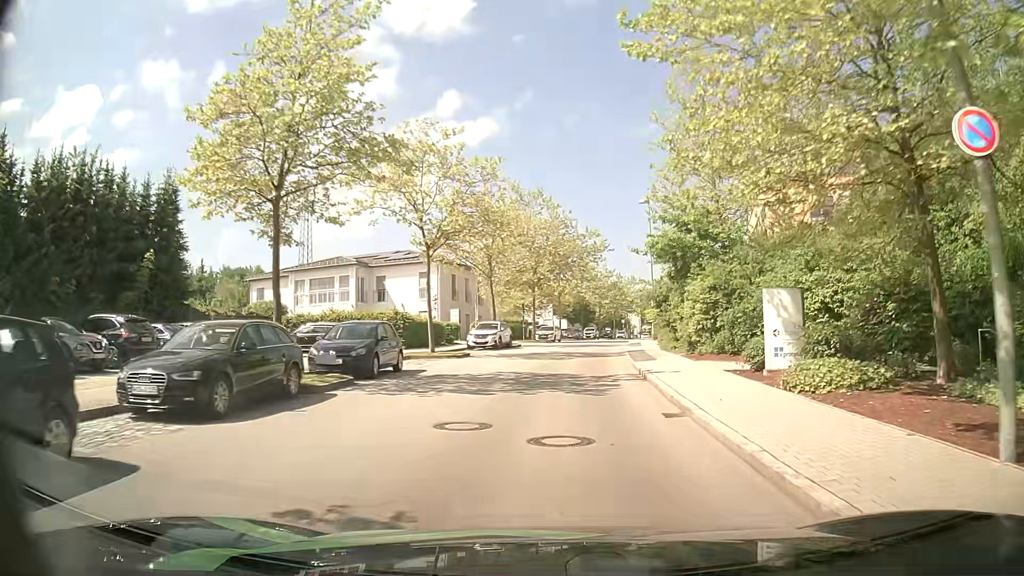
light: Day
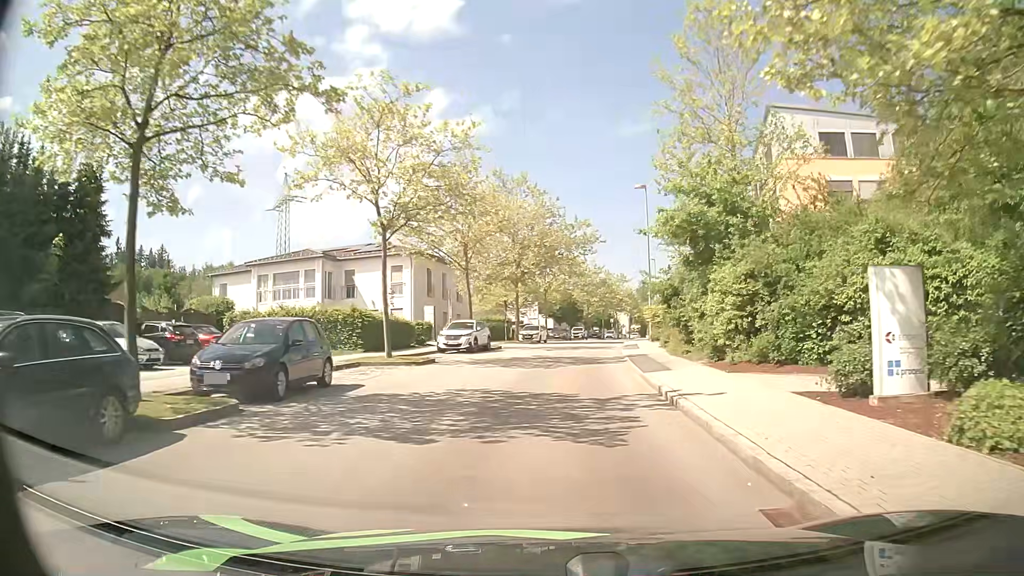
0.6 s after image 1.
(0.0, +5.4) m; +2°
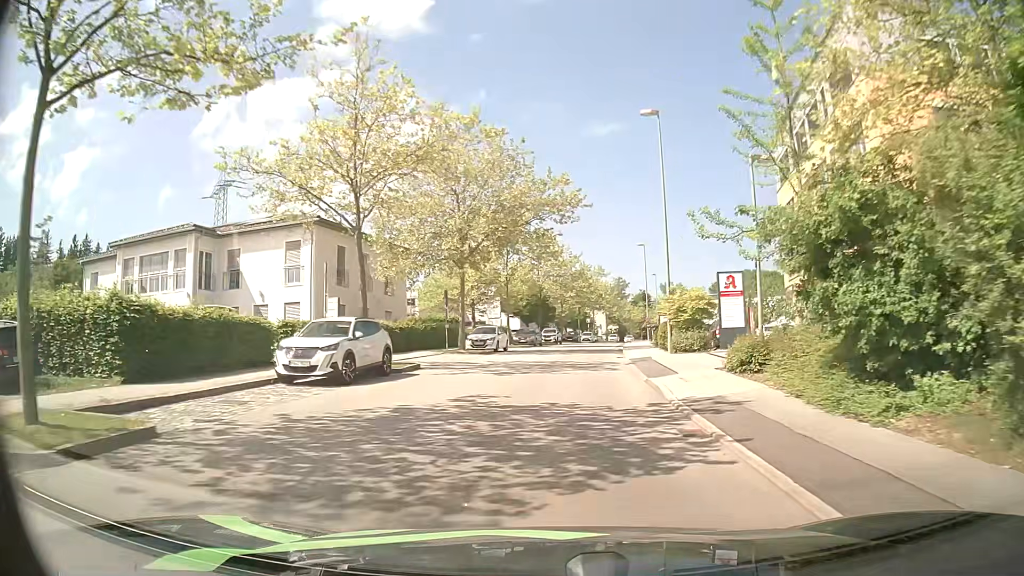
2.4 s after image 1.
(+0.2, +16.3) m; +2°
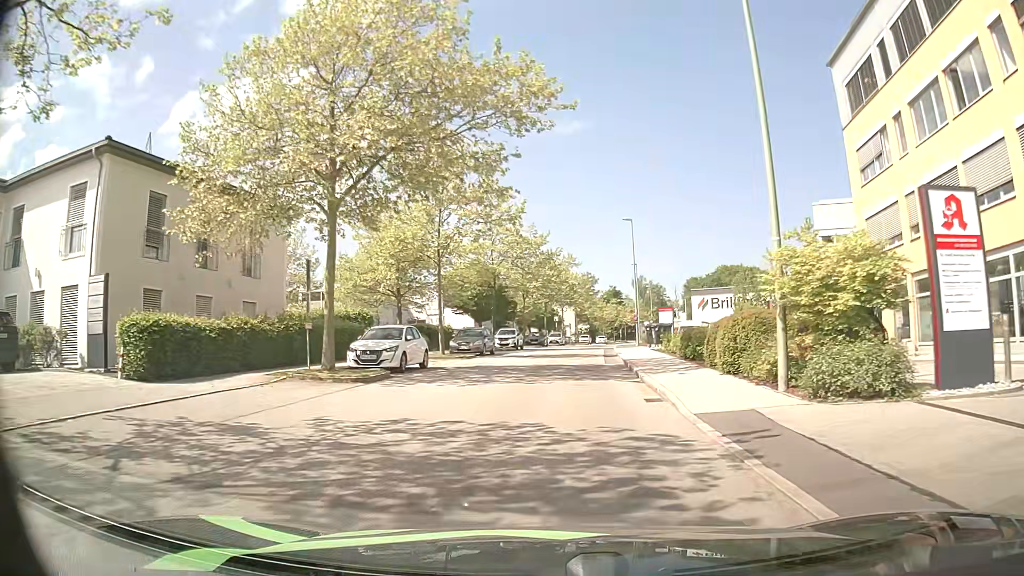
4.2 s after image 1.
(+0.4, +16.6) m; +3°
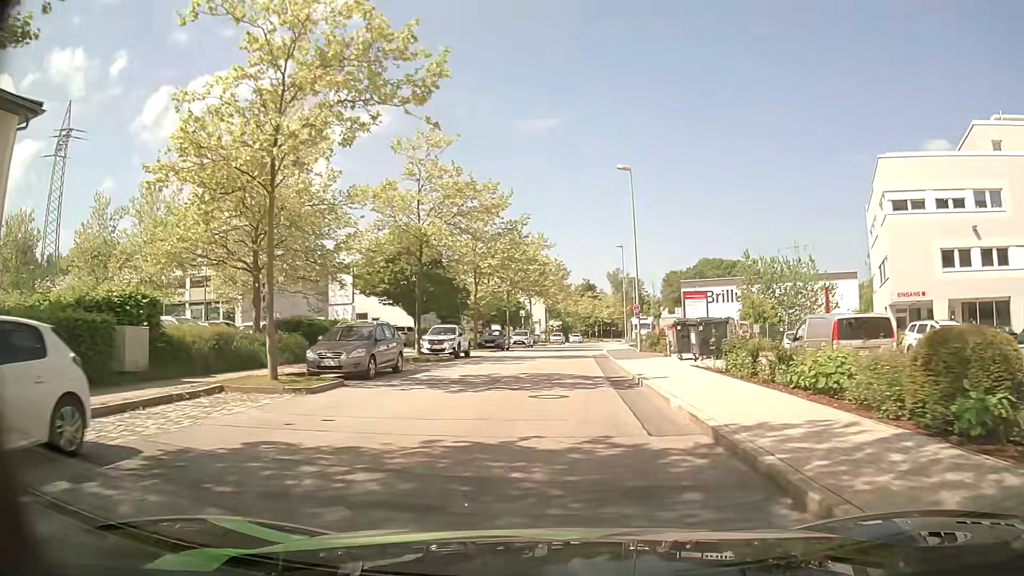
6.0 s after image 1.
(+0.4, +17.0) m; +3°
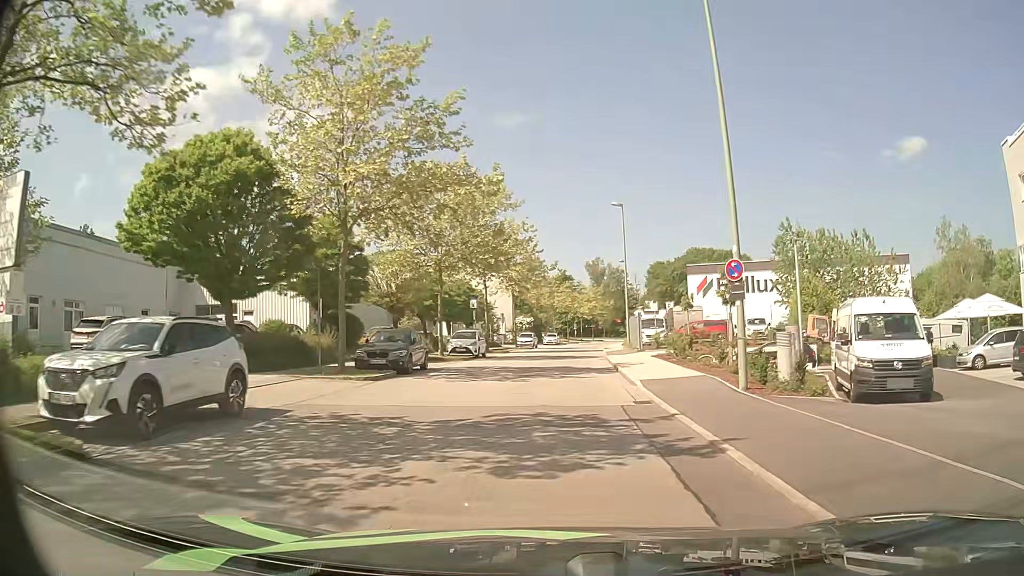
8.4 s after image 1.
(+0.5, +23.3) m; +2°
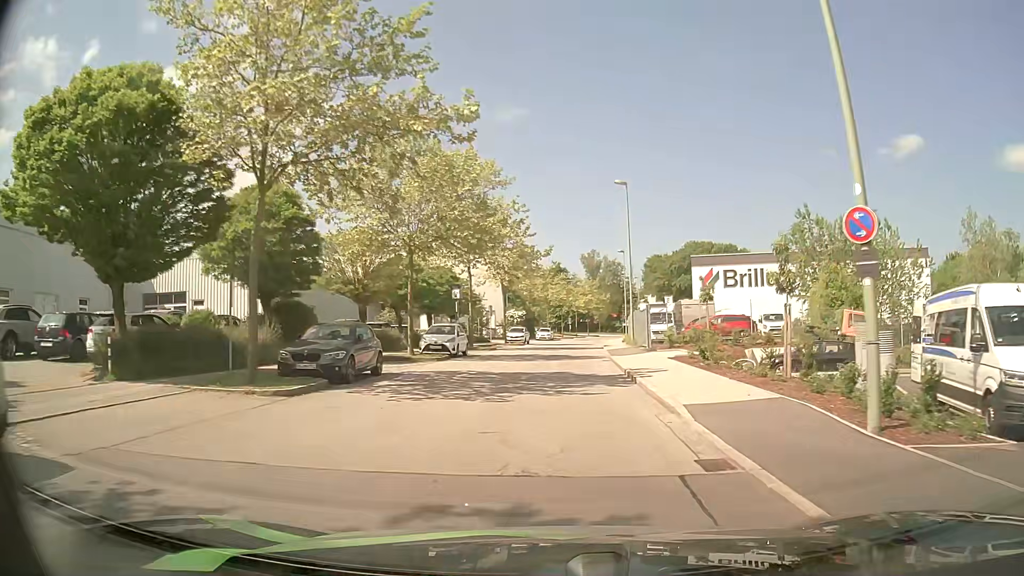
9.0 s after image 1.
(0.0, +5.8) m; +1°
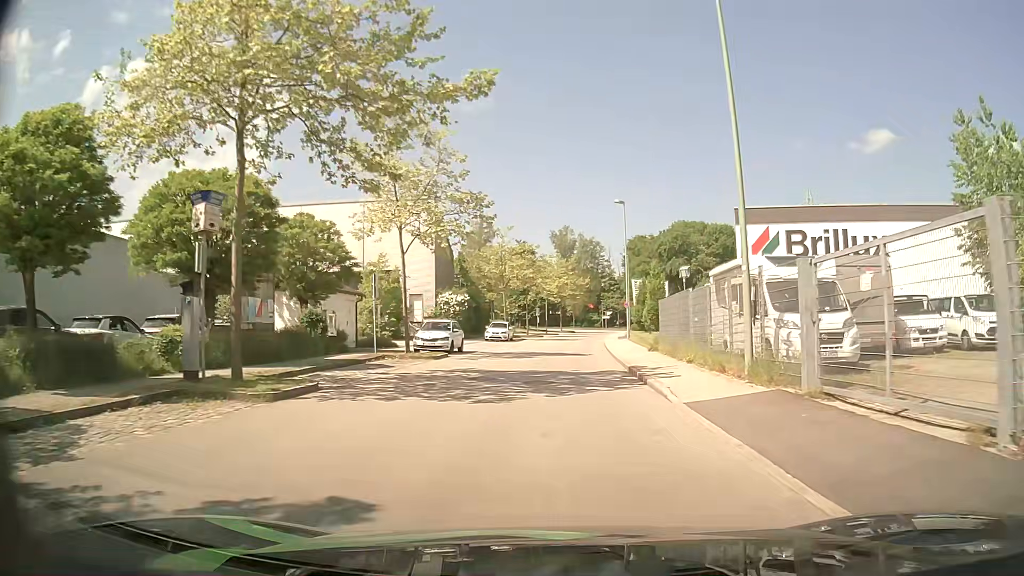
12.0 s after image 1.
(+0.7, +28.8) m; +3°
(0, +10) (0, +20) (+1, +30) (+1, +40) (+2, +50) (+3, +60) (+4, +70) (+5, +80) (+7, +90) (+8, +100) m
